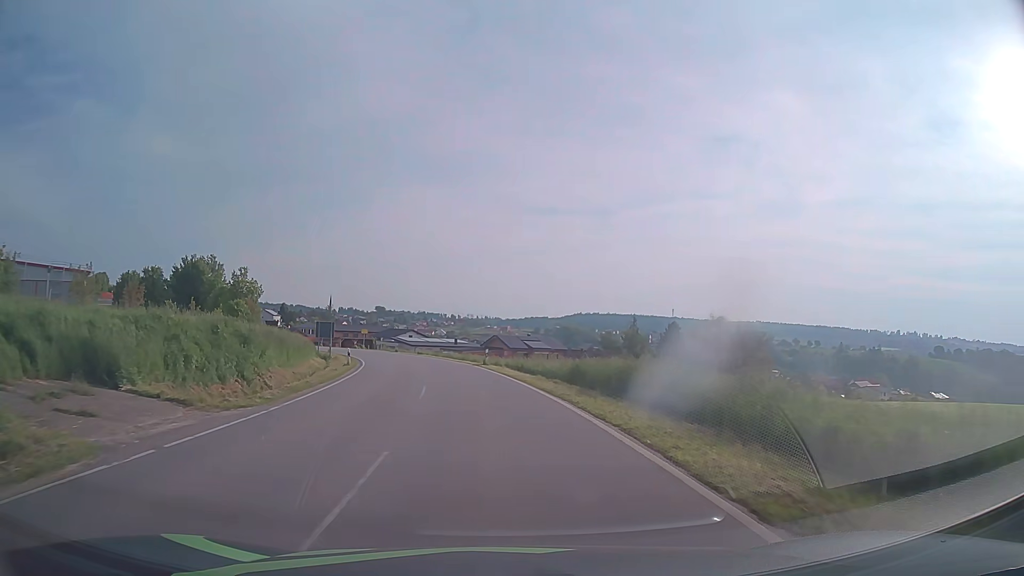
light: Day
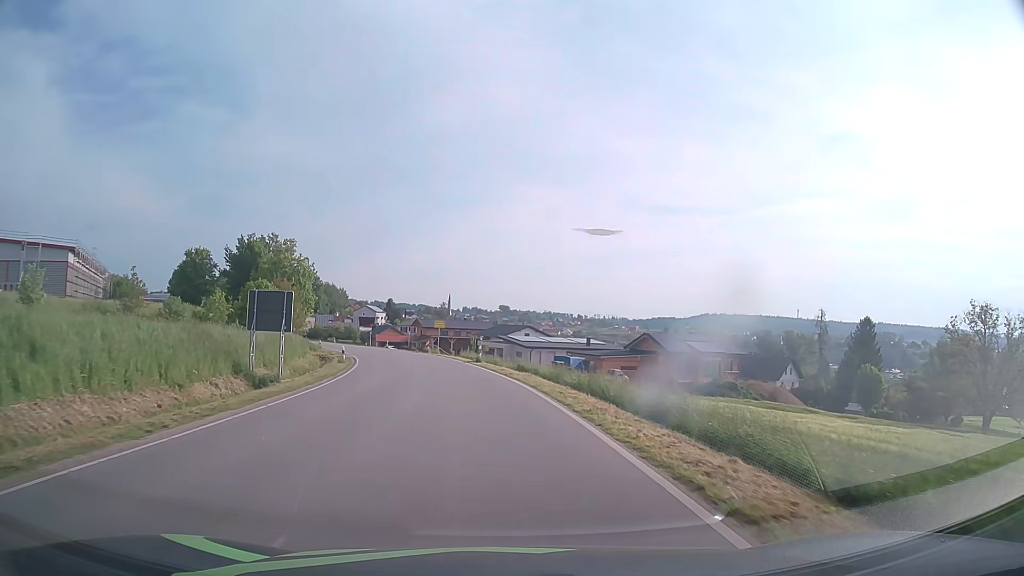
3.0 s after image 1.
(-3.4, +39.3) m; -10°
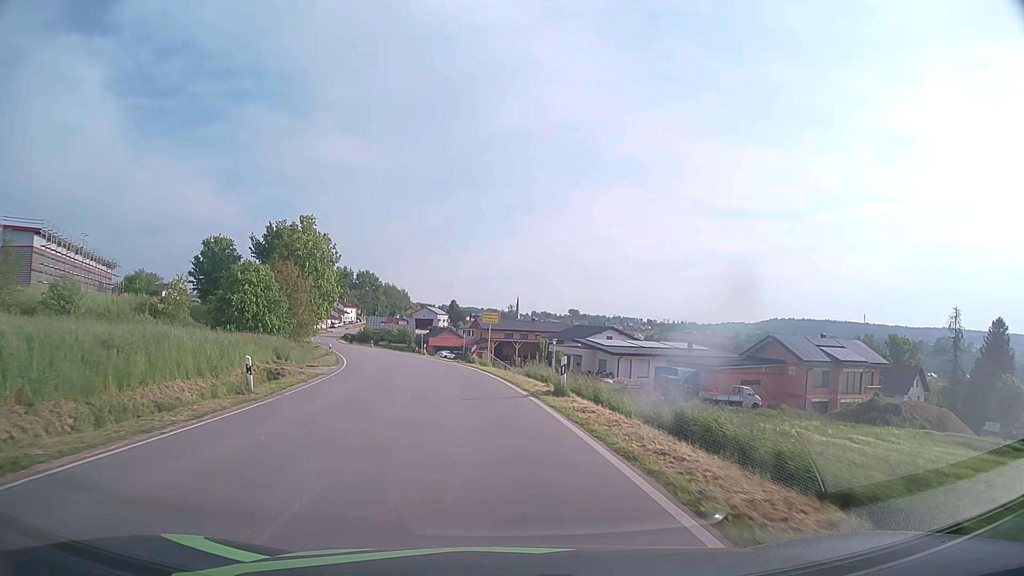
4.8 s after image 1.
(-1.1, +22.3) m; -6°
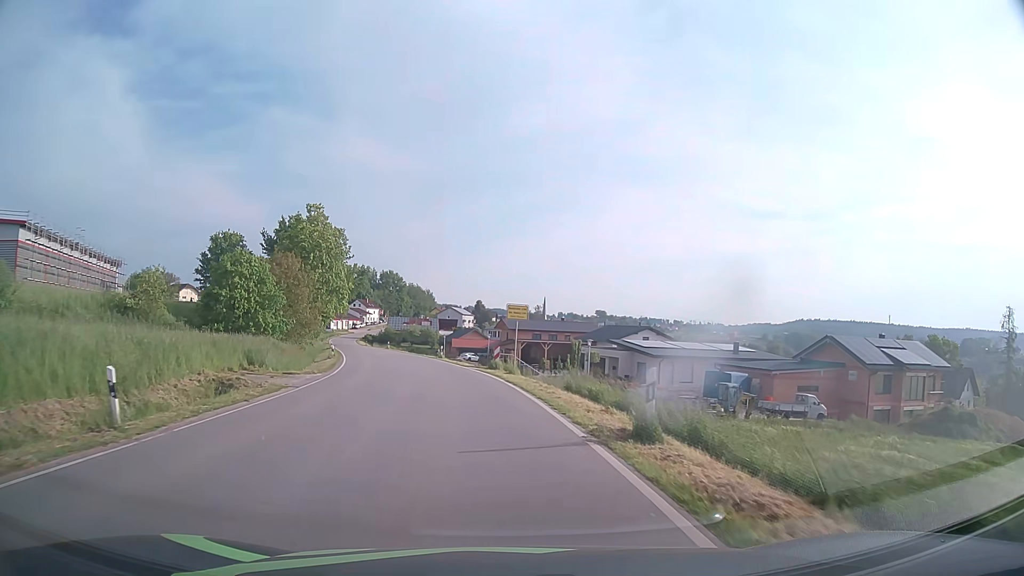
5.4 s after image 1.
(-0.1, +7.5) m; -2°
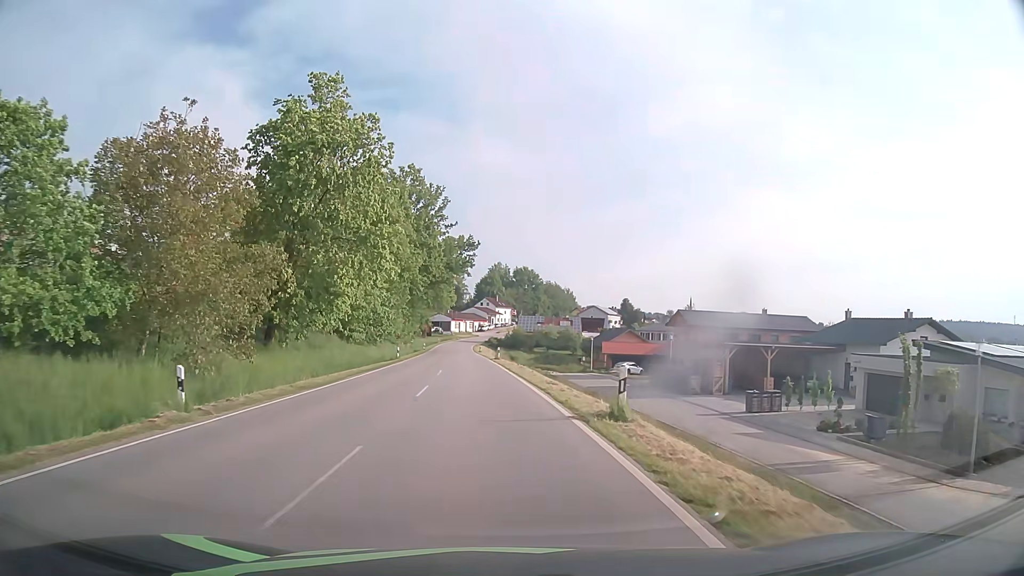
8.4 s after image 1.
(-4.0, +37.9) m; -12°
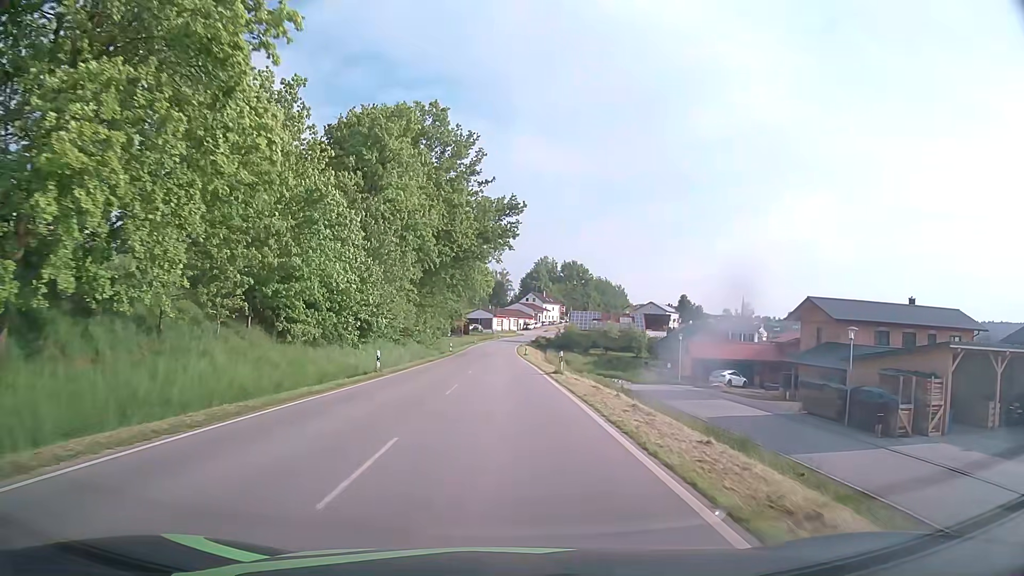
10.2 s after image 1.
(-0.9, +23.2) m; -4°
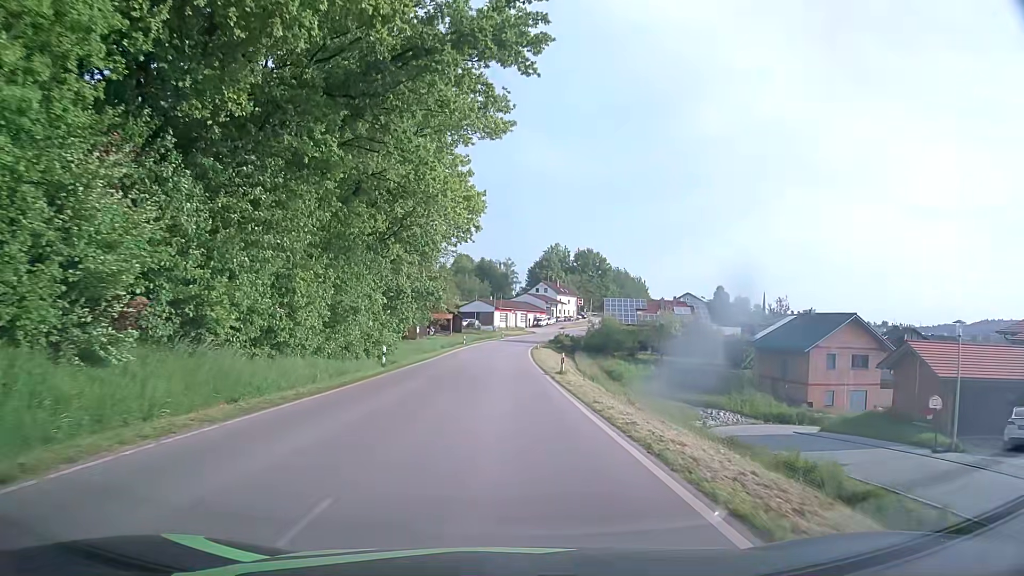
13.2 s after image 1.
(-0.1, +39.3) m; 0°
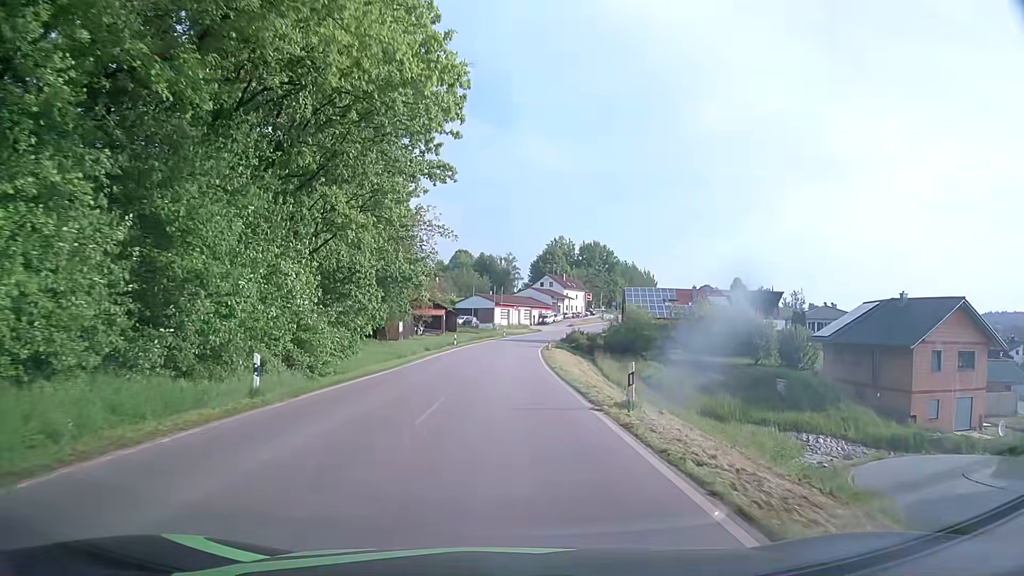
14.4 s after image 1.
(-0.1, +15.2) m; 0°
(0, +10) (0, +20) (0, +30) (0, +40) (+1, +50) (+1, +60) (+2, +70) (+4, +80) (+6, +90) (+8, +99) m
